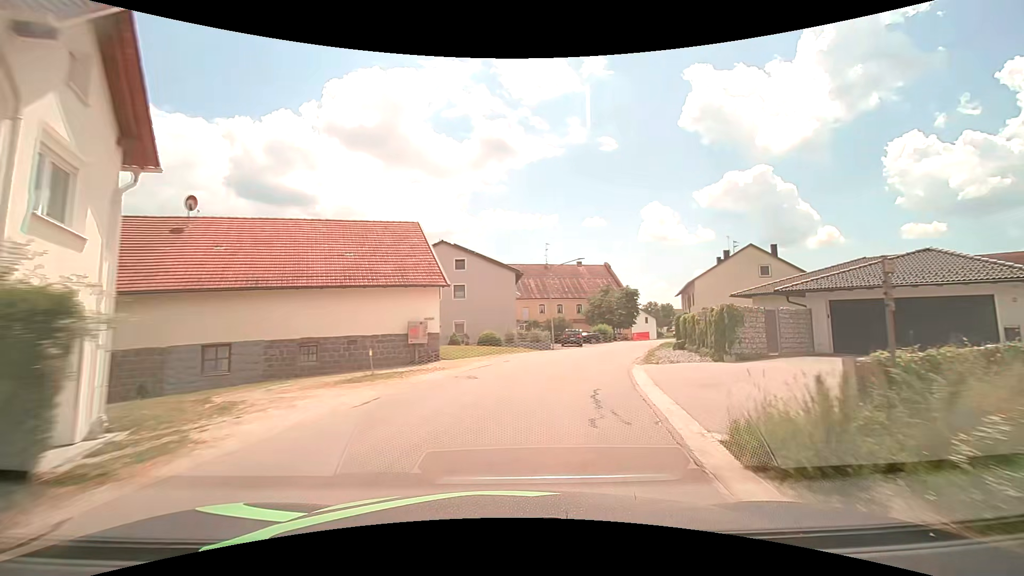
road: tertiary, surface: asphalt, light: Day
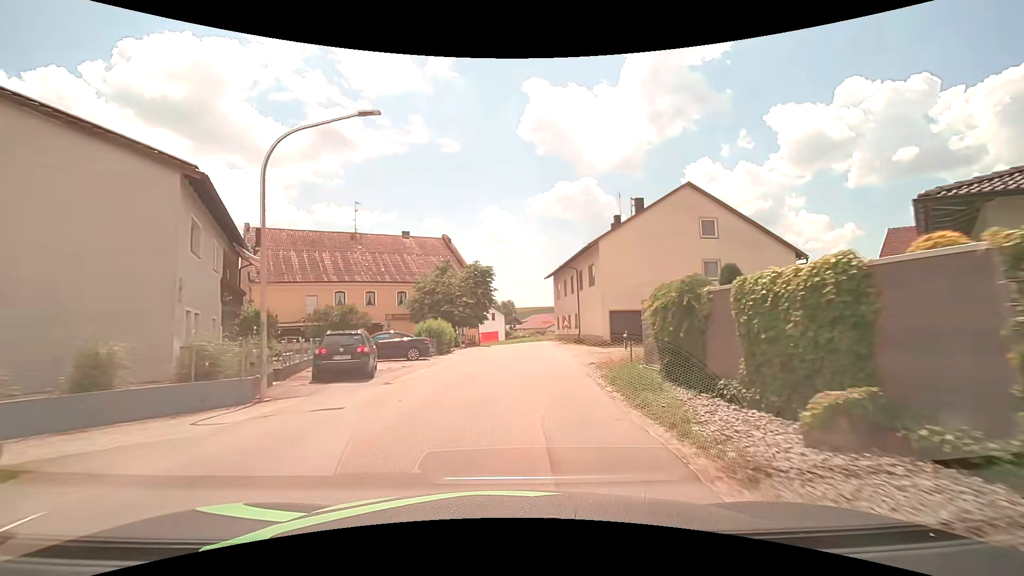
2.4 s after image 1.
(+4.9, +27.3) m; +19°
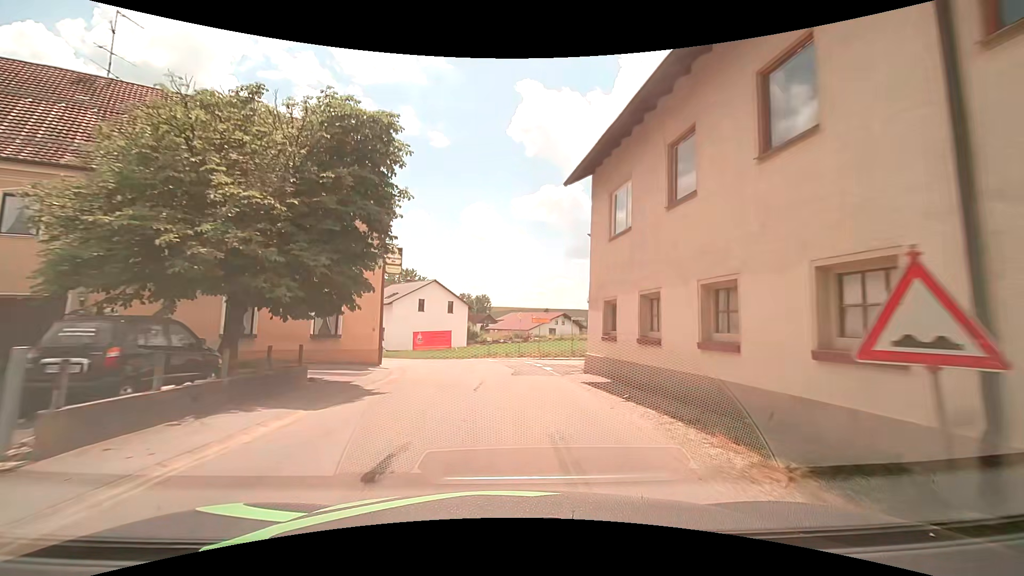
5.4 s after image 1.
(+1.4, +33.5) m; +3°
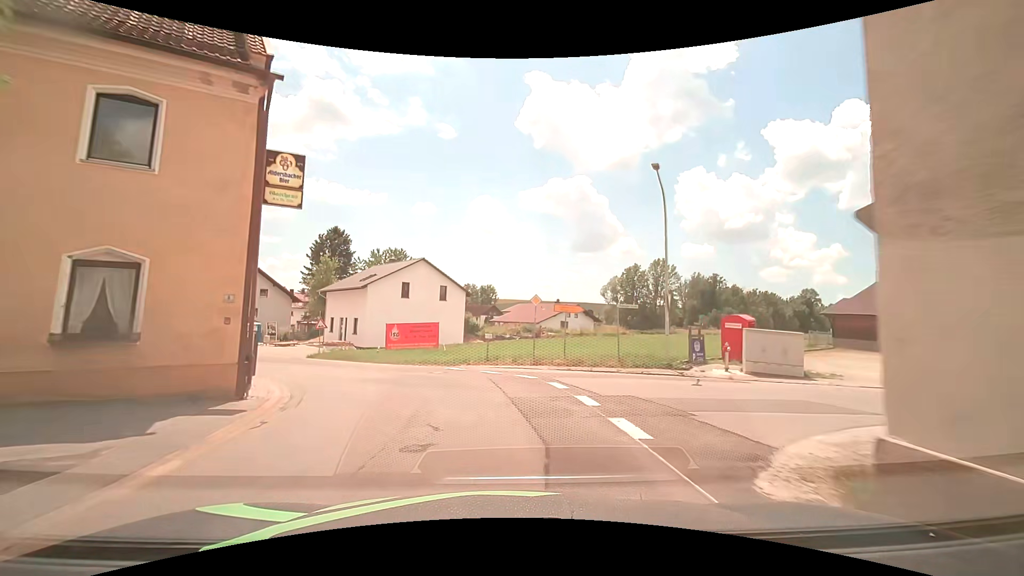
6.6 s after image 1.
(-0.1, +12.2) m; -1°
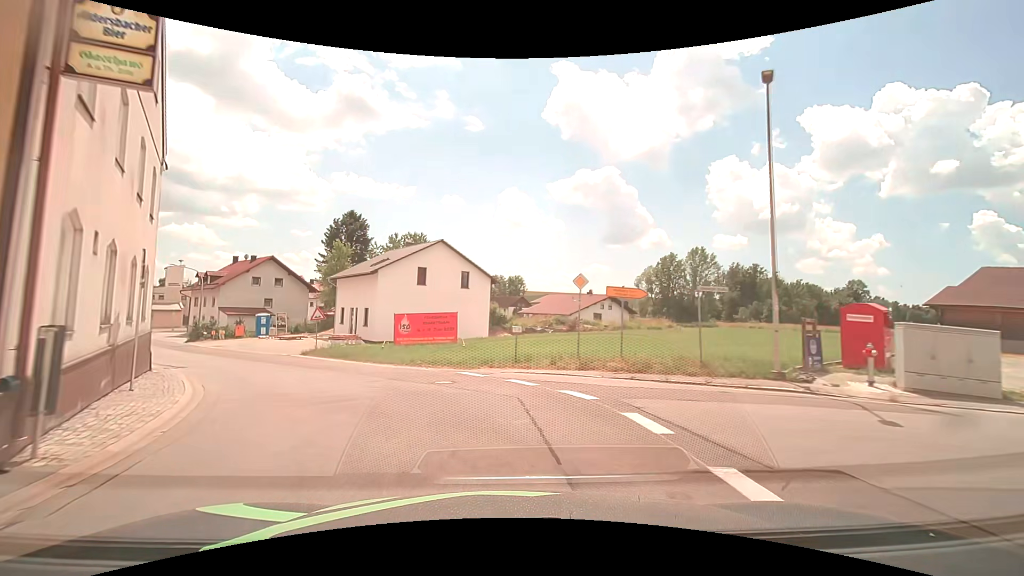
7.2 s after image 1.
(-0.1, +5.9) m; -1°
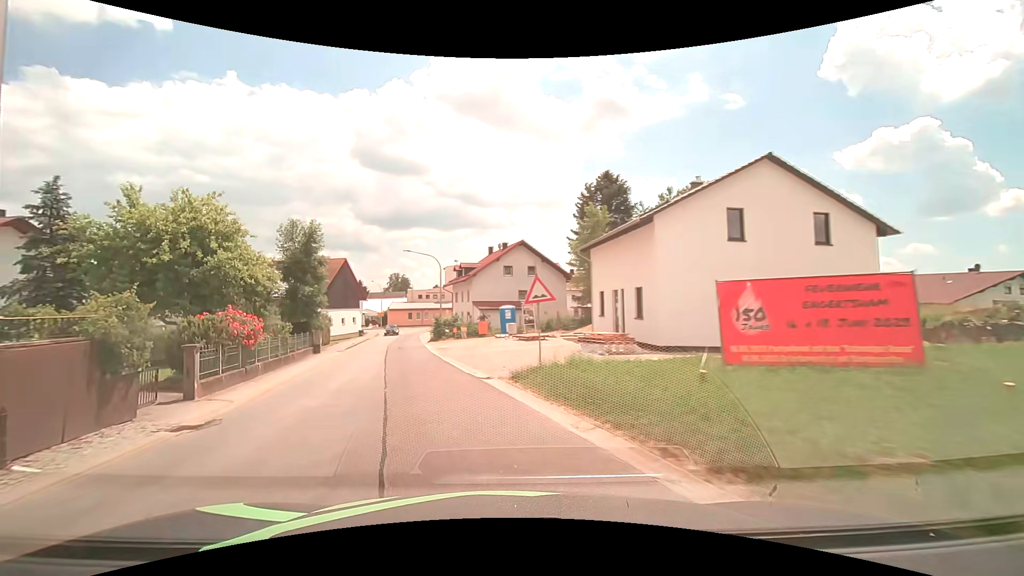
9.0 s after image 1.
(-3.9, +16.6) m; -29°
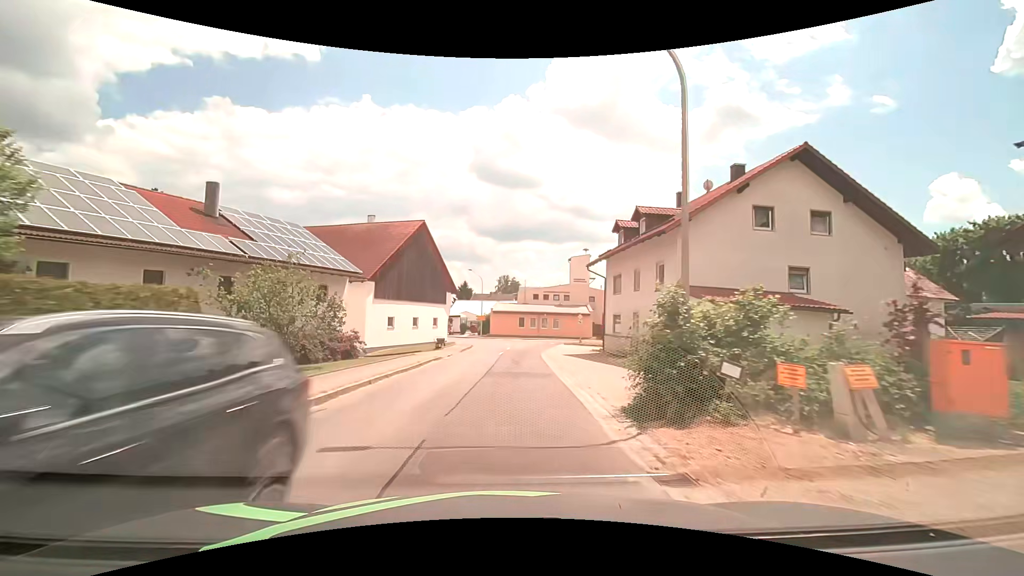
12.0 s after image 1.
(-7.4, +32.0) m; -15°
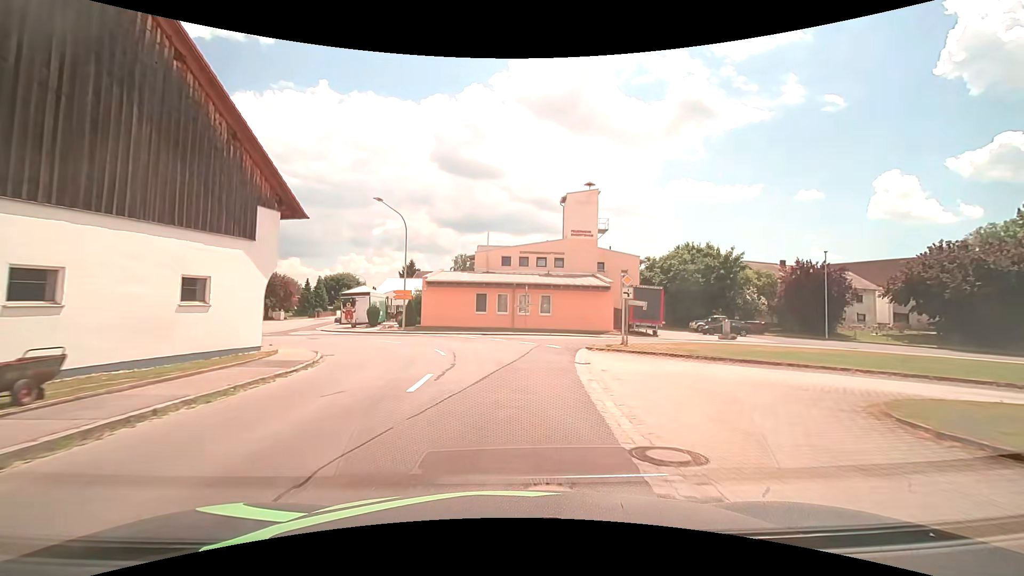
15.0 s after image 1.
(+1.3, +33.7) m; +4°
(0, +10) (0, +20) (-5, +29) (-12, +35) (-22, +38) (-32, +38) (-42, +38) (-52, +37) (-62, +36) (-72, +36) m
